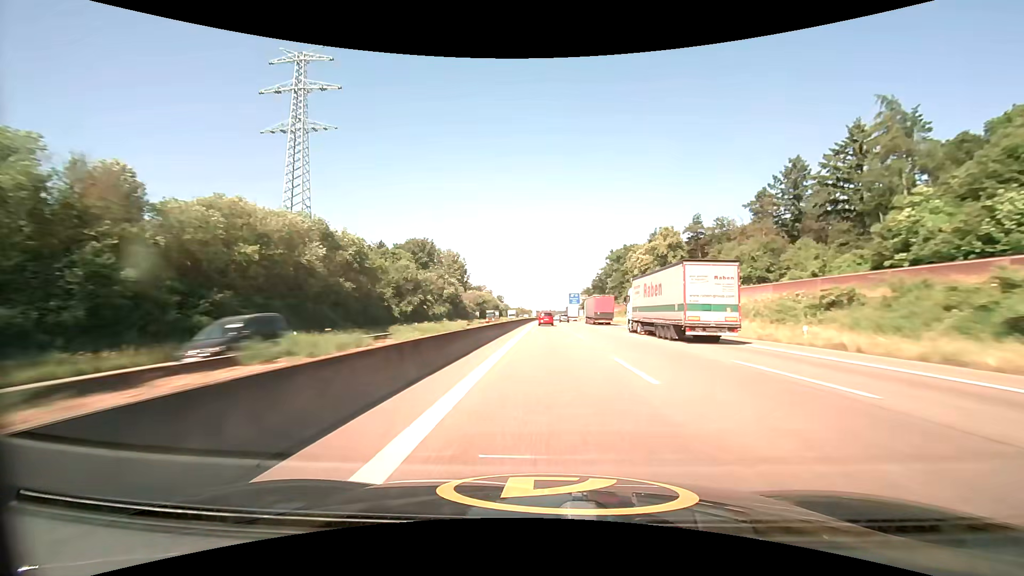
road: motorway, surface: asphalt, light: Day
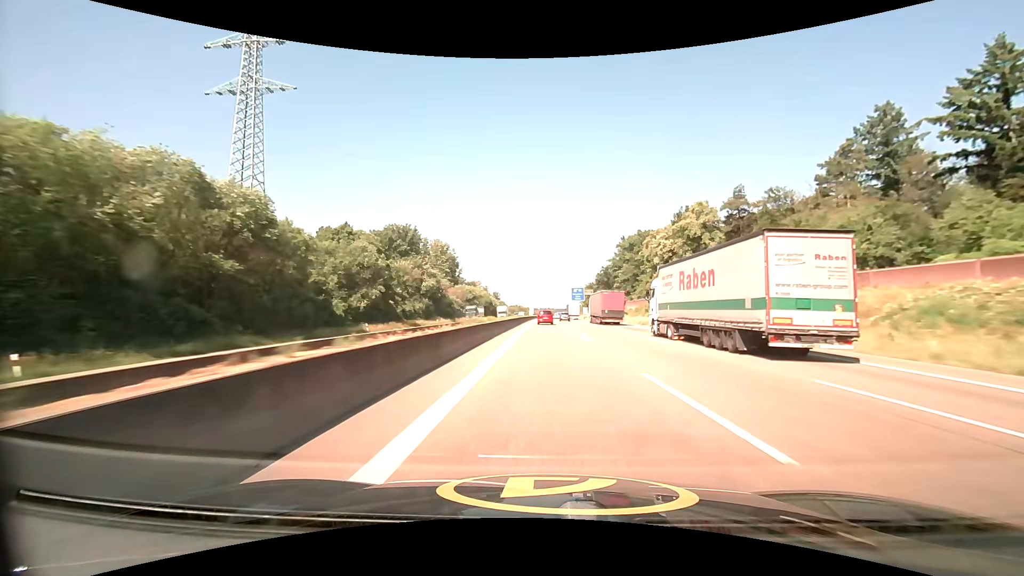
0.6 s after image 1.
(0.0, +22.8) m; 0°
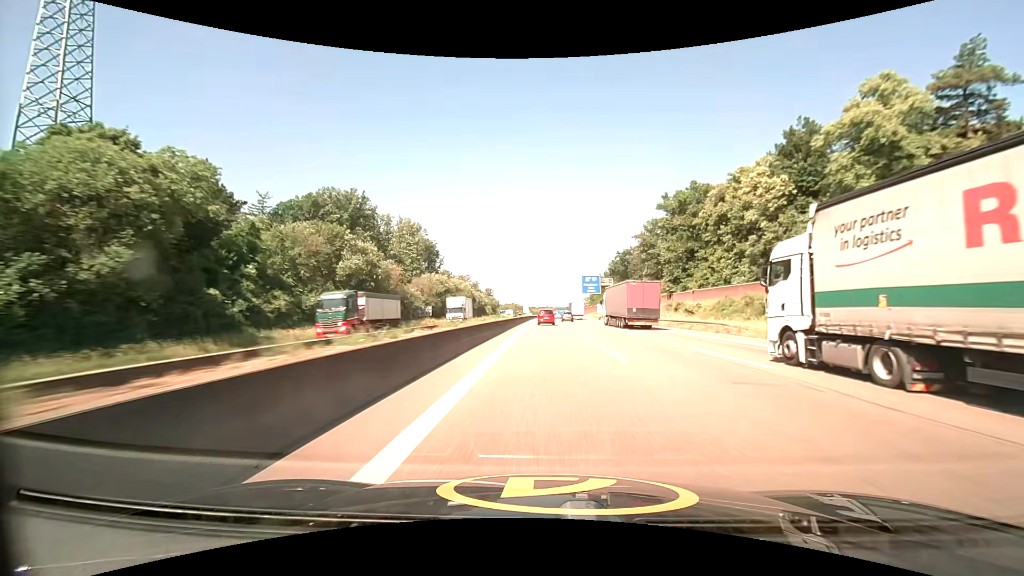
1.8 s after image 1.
(+0.1, +44.9) m; 0°
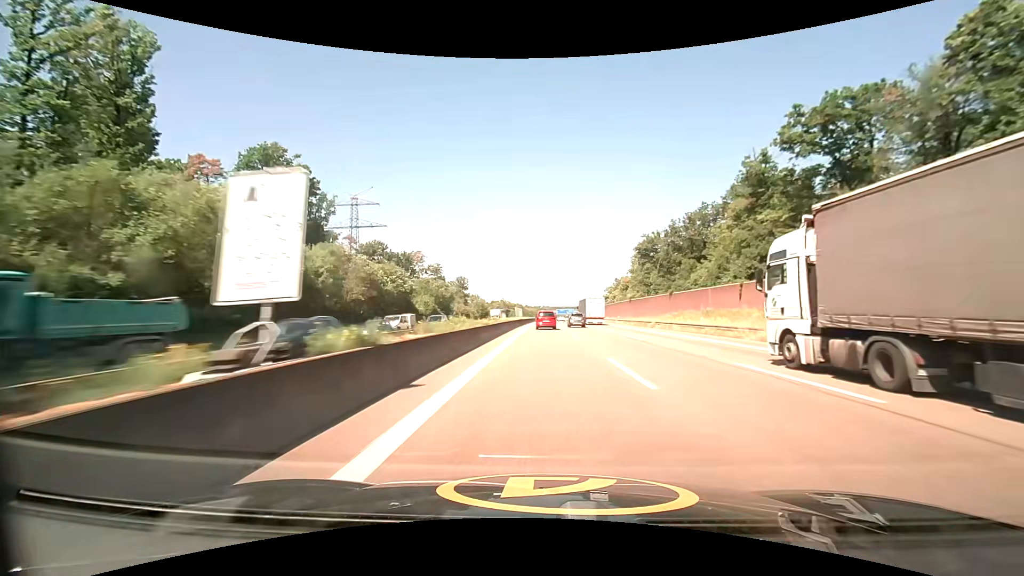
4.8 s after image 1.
(+0.5, +111.5) m; 0°
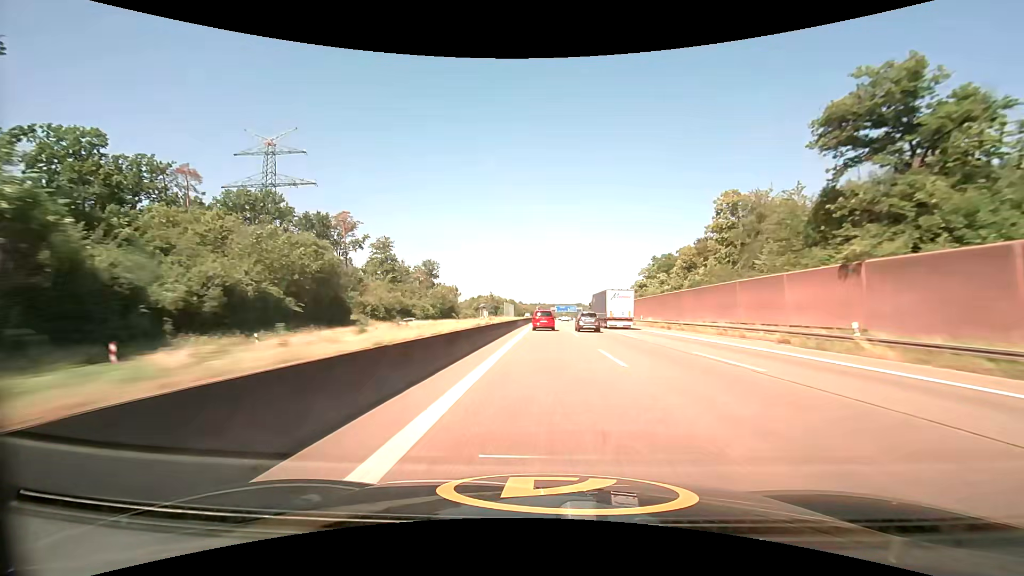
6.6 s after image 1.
(+0.1, +67.3) m; 0°
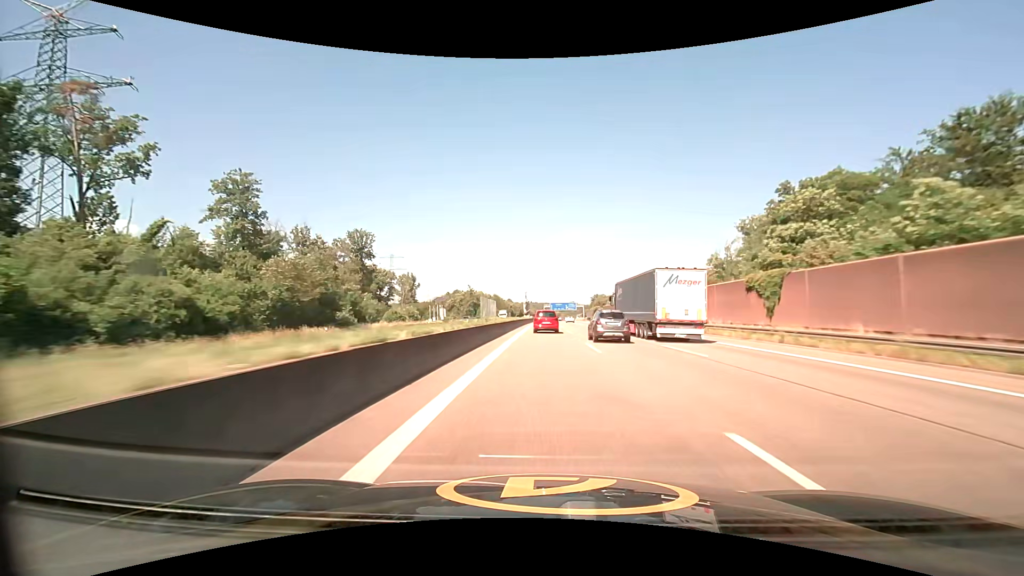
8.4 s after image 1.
(+0.7, +67.4) m; +1°
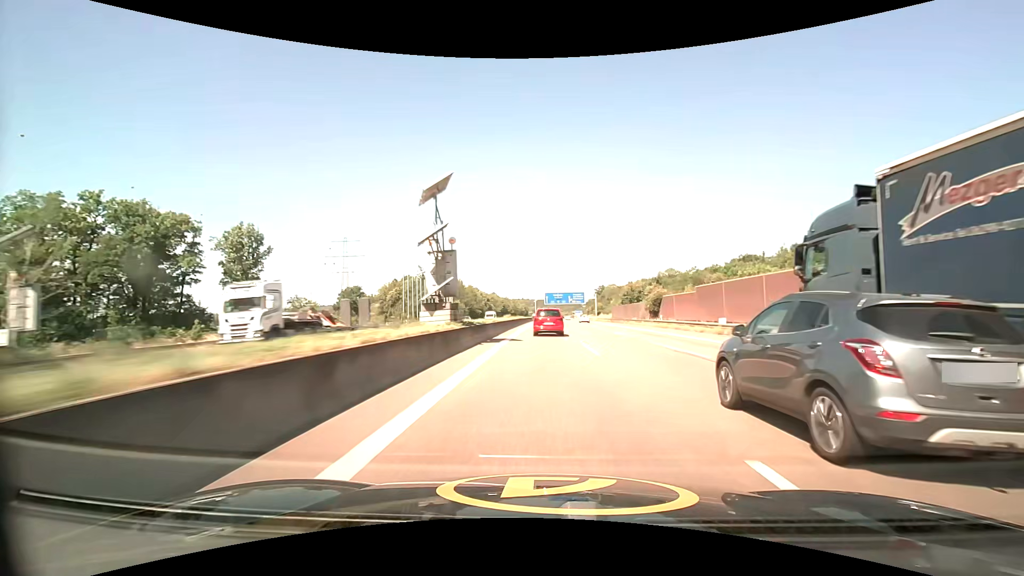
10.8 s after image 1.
(+0.6, +90.7) m; +1°
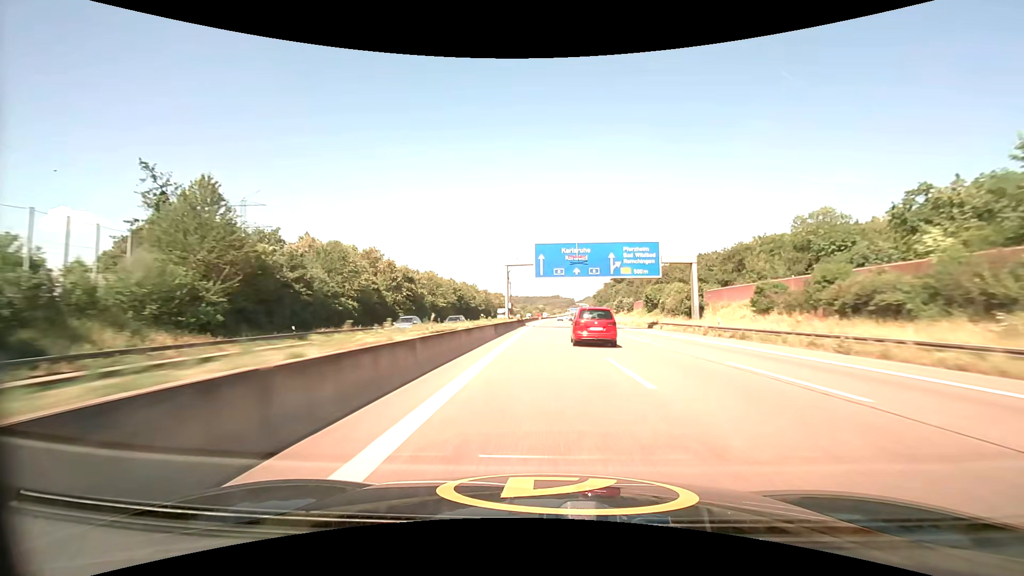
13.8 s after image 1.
(+1.4, +114.9) m; +1°
(0, +10) (0, +20) (0, +30) (0, +40) (0, +50) (0, +60) (+1, +70) (+1, +80) (+1, +90) (+1, +100) m
